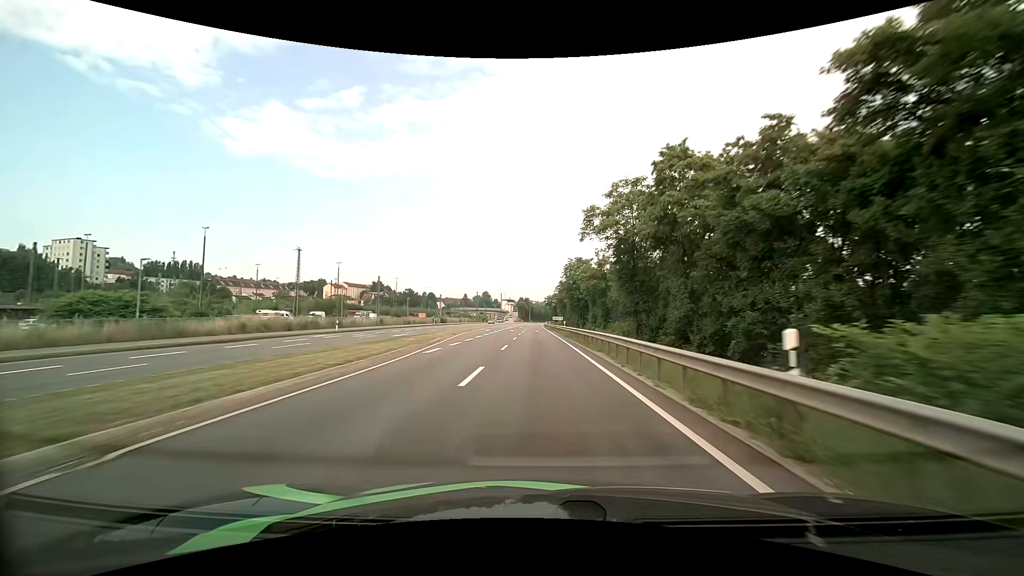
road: primary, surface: asphalt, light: Day
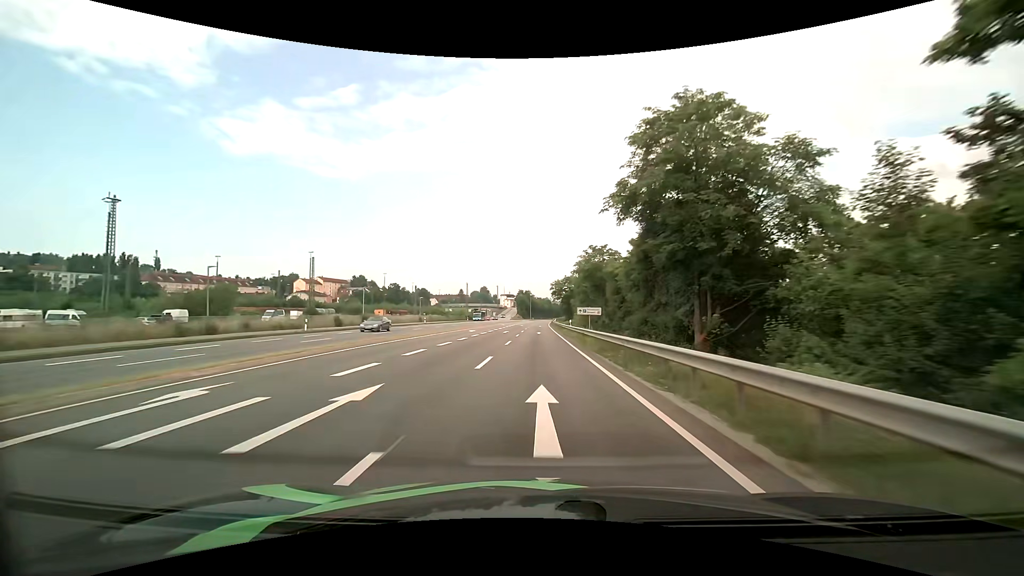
(-0.3, +57.1) m; 0°
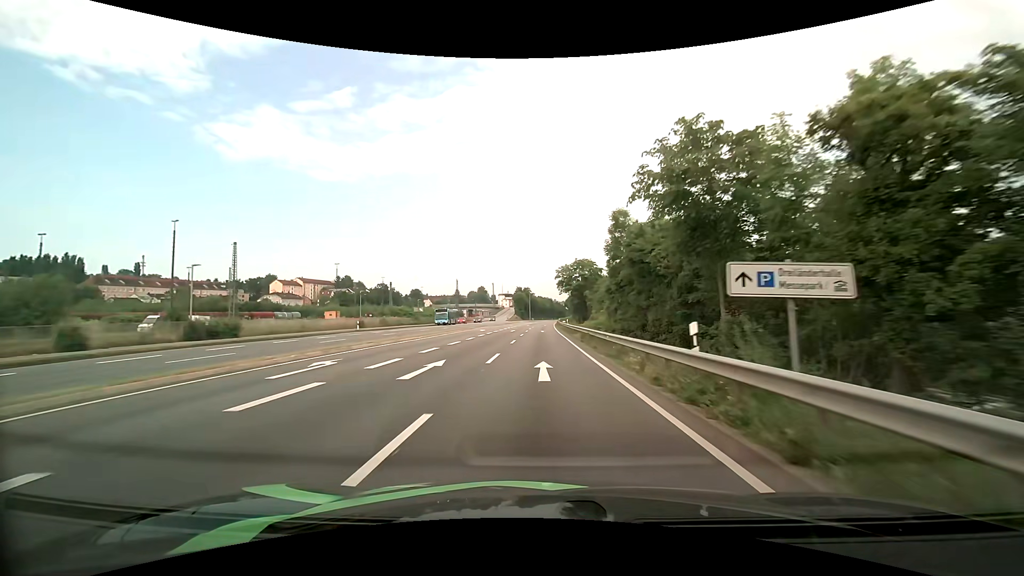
(-0.1, +34.1) m; 0°
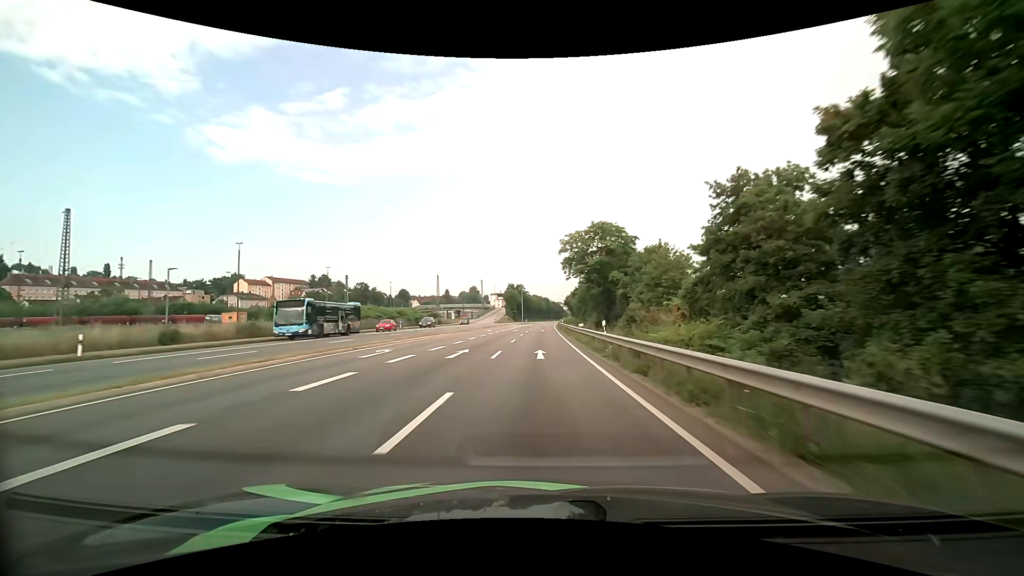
(+0.2, +34.0) m; 0°
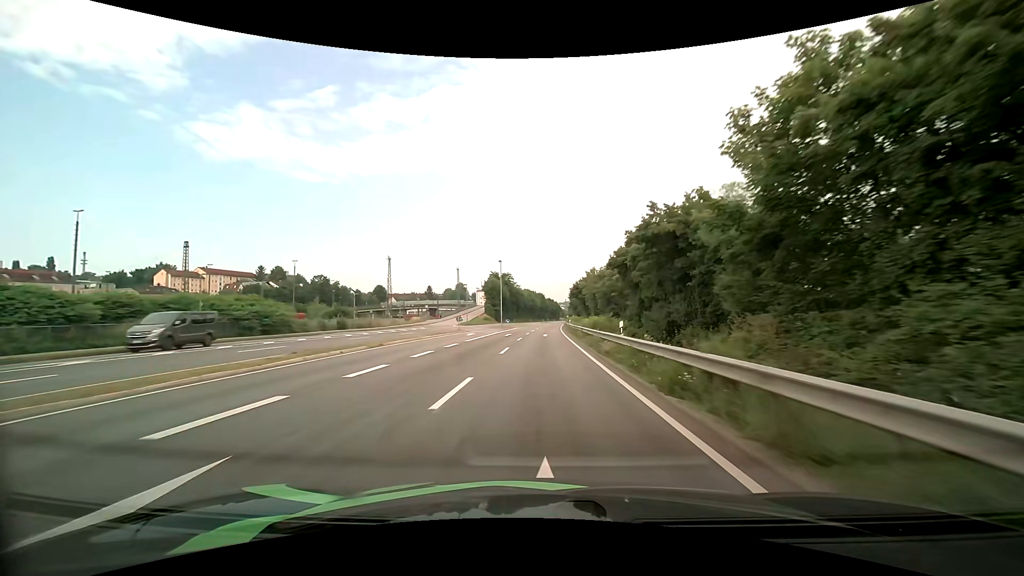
(+0.6, +57.7) m; +1°
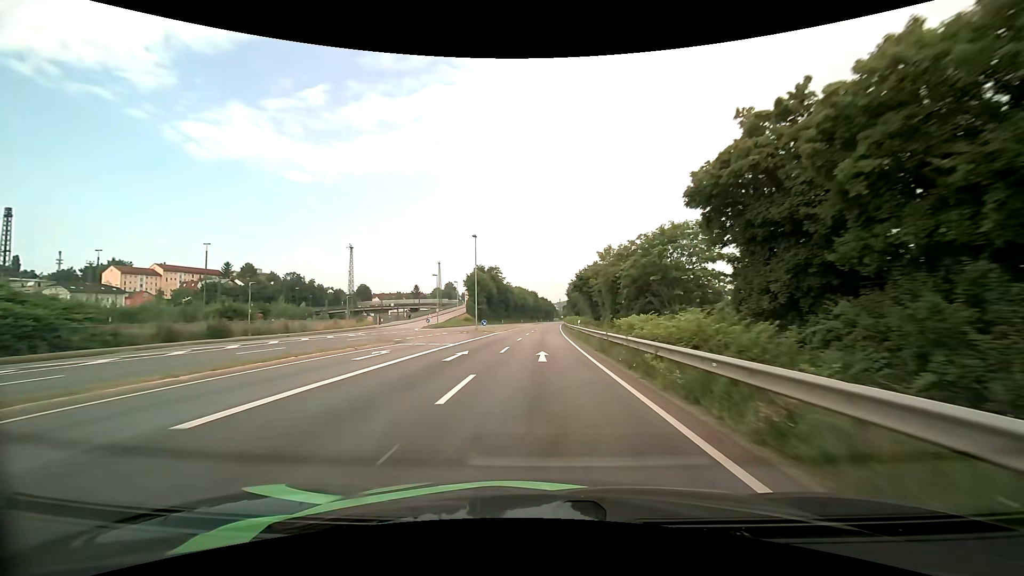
(+0.1, +23.7) m; +1°
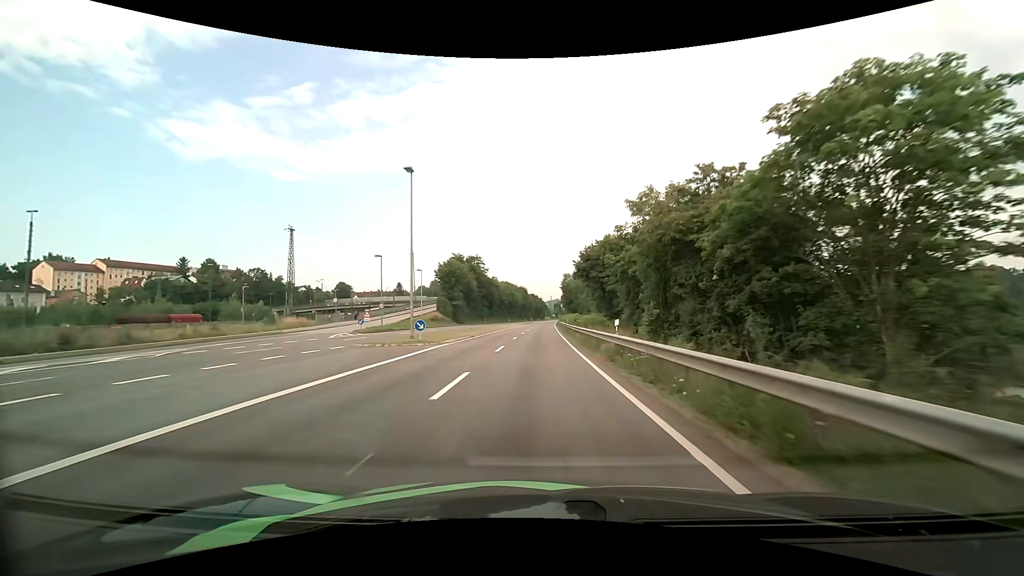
(+0.3, +23.7) m; +1°
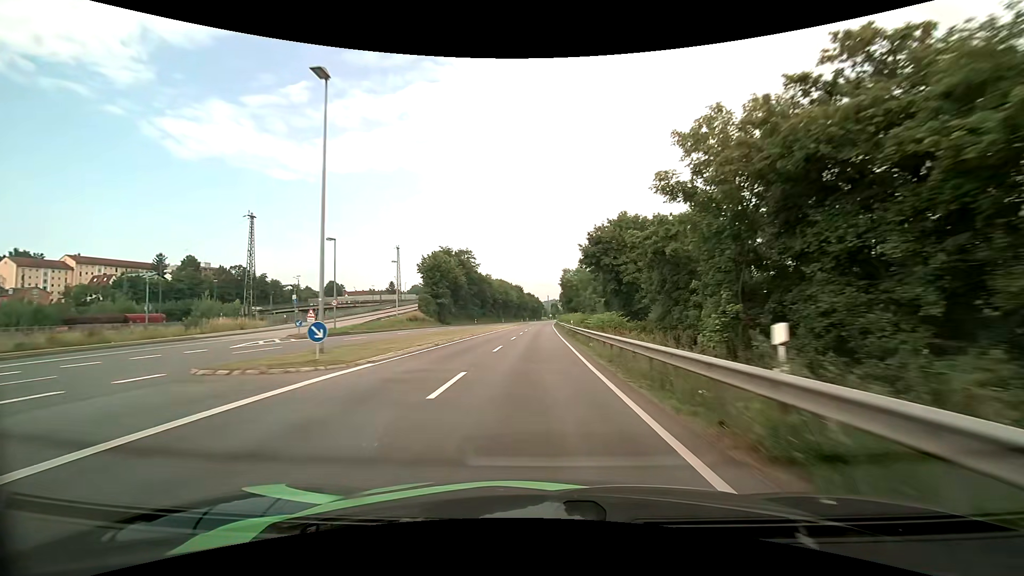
(+0.1, +11.8) m; 0°
